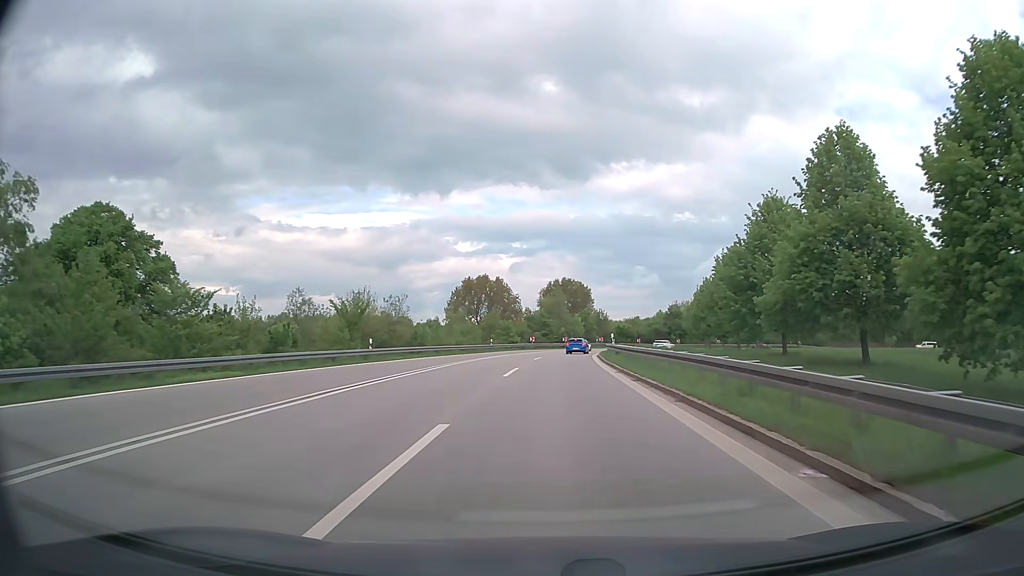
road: motorway_link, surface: asphalt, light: Day
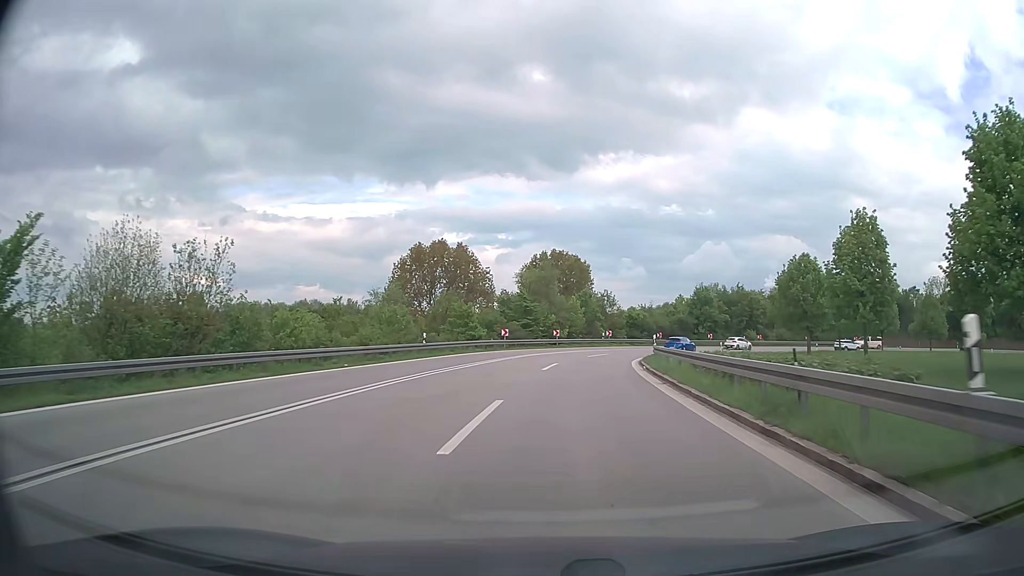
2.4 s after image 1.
(+0.3, +32.3) m; +1°
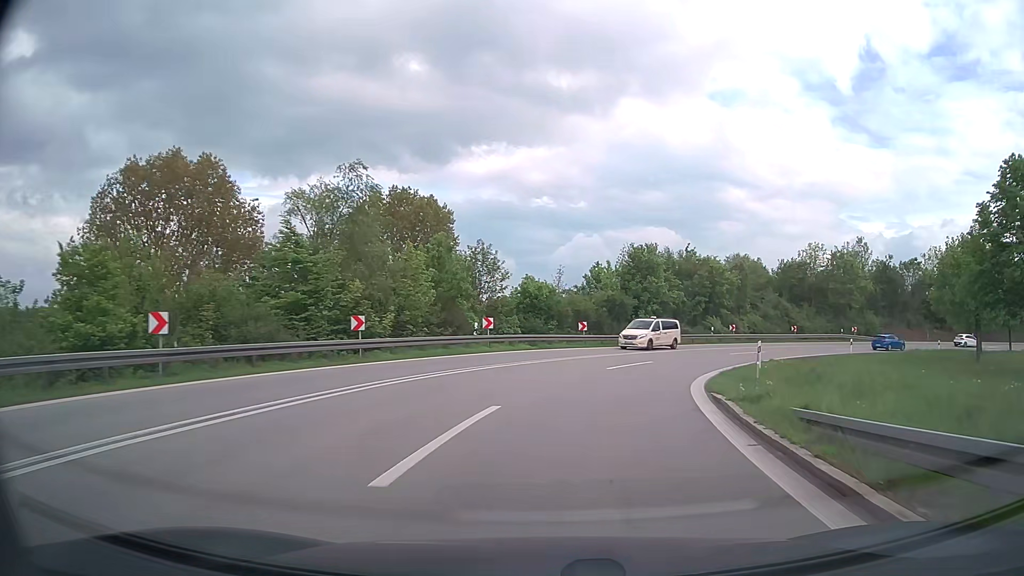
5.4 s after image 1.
(+2.7, +37.4) m; +11°
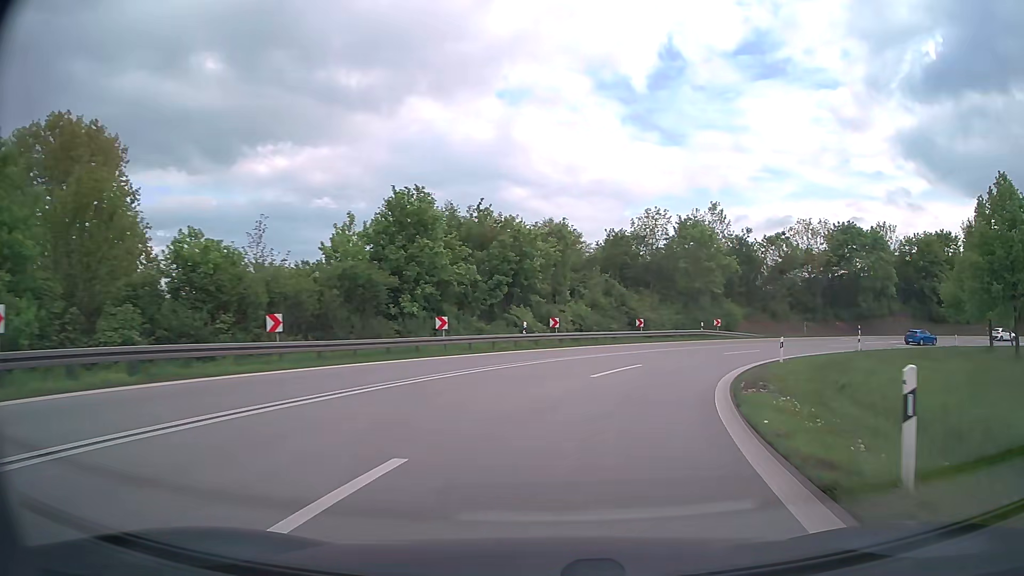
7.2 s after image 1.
(+3.2, +21.8) m; +19°
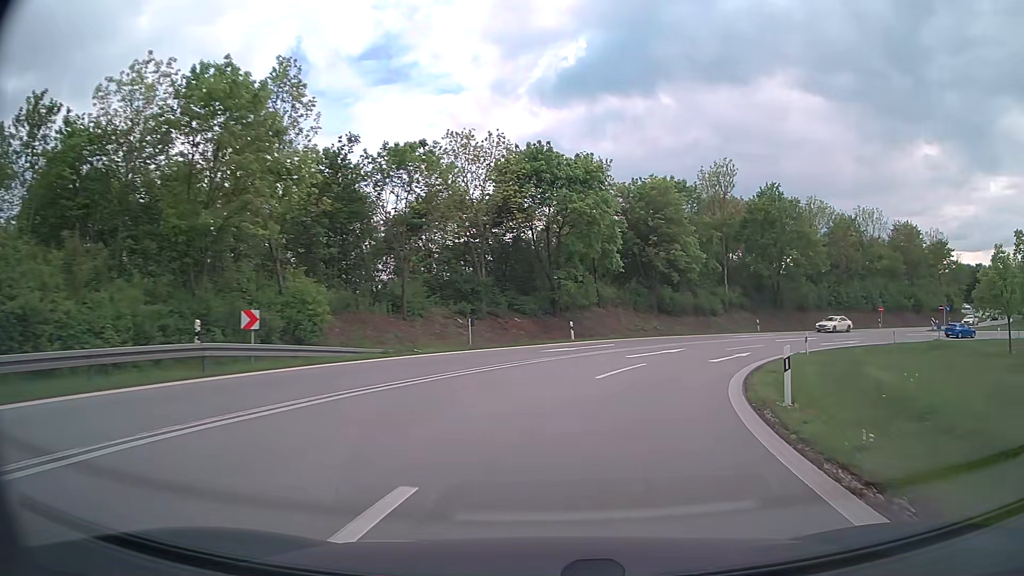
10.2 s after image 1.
(+9.9, +34.0) m; +34°
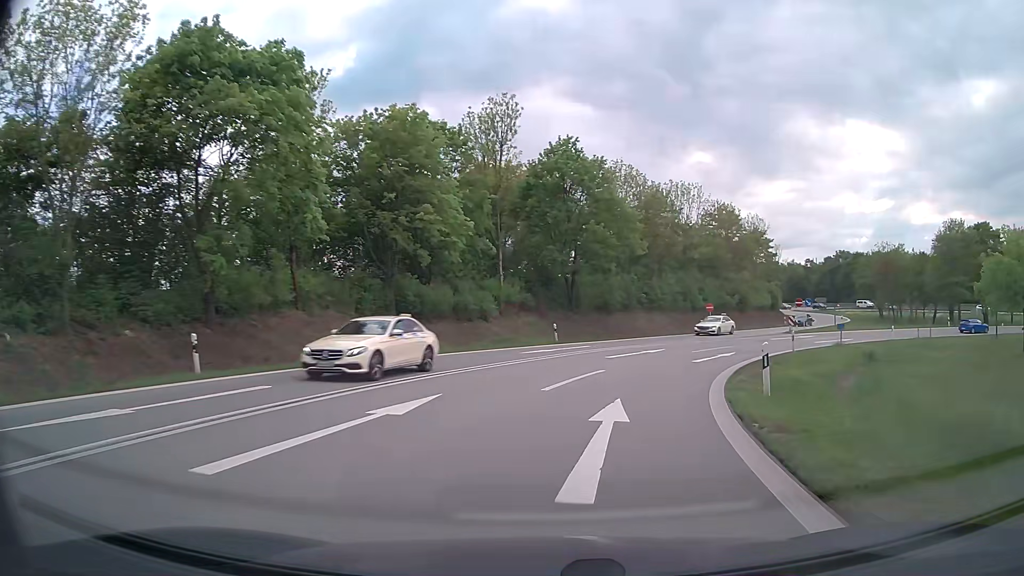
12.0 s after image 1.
(+3.7, +20.3) m; +20°
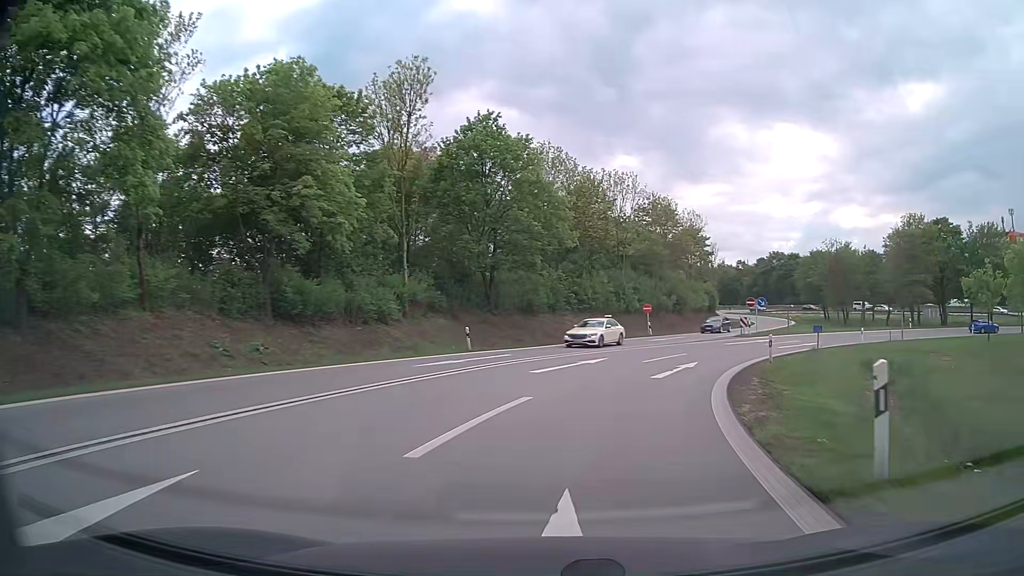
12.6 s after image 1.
(+0.4, +7.1) m; +7°
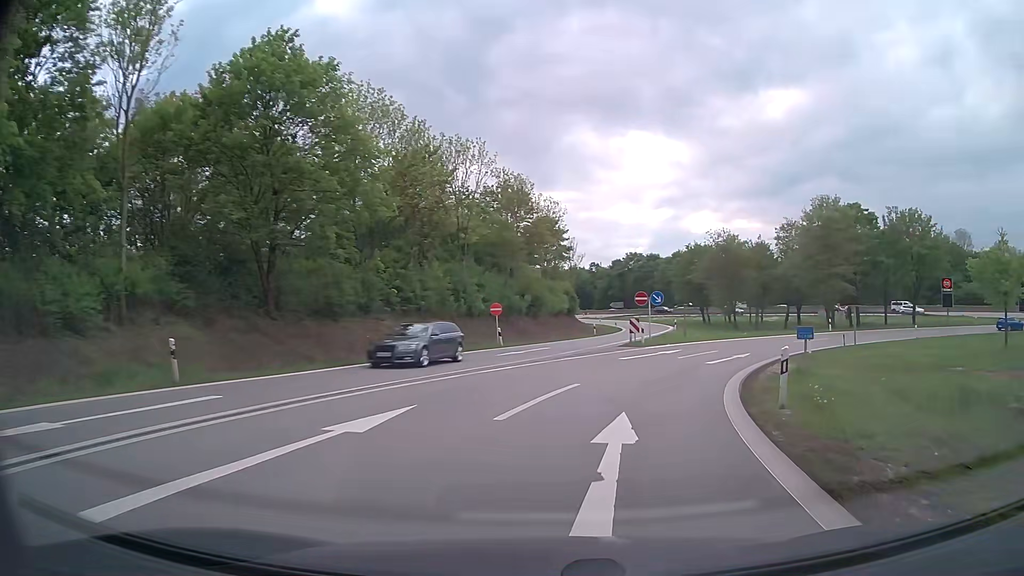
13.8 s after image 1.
(+1.6, +14.4) m; +13°
(+1, +10) (+3, +20) (+8, +29) (+13, +37) (+20, +44) (+29, +50) (+38, +54) (+47, +56) (+57, +56) (+67, +54) m
